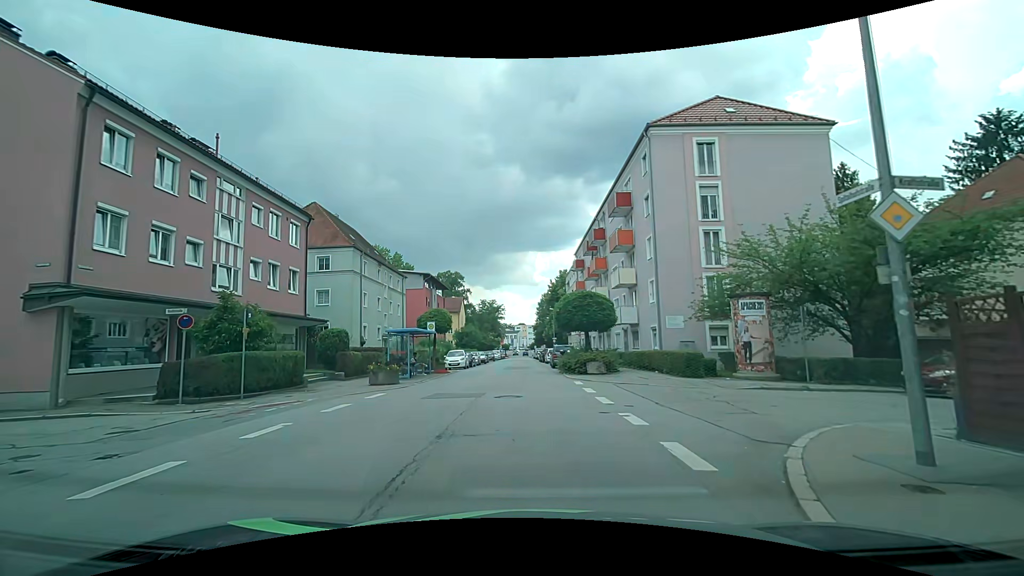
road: tertiary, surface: asphalt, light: Day
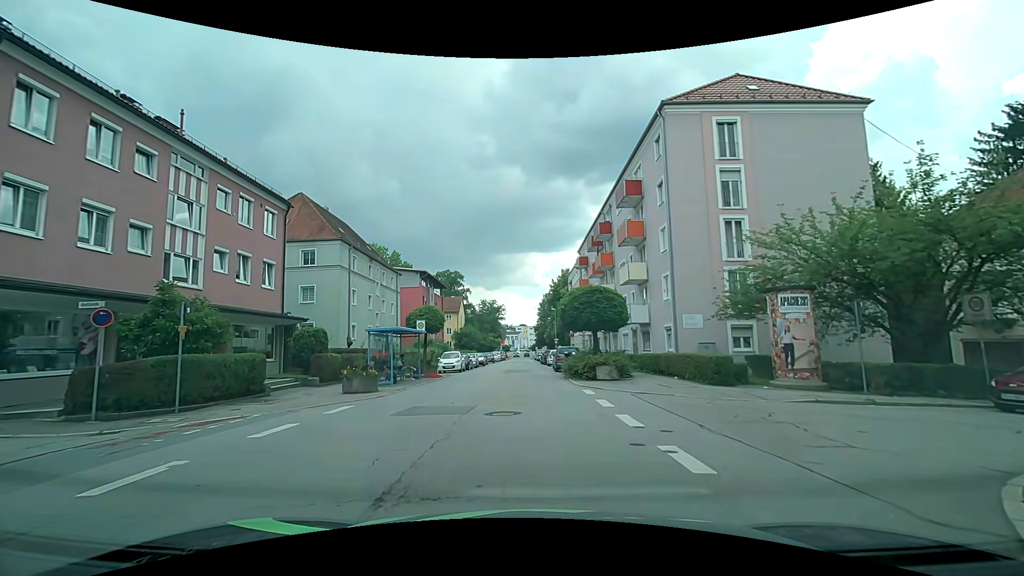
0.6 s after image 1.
(0.0, +2.9) m; 0°
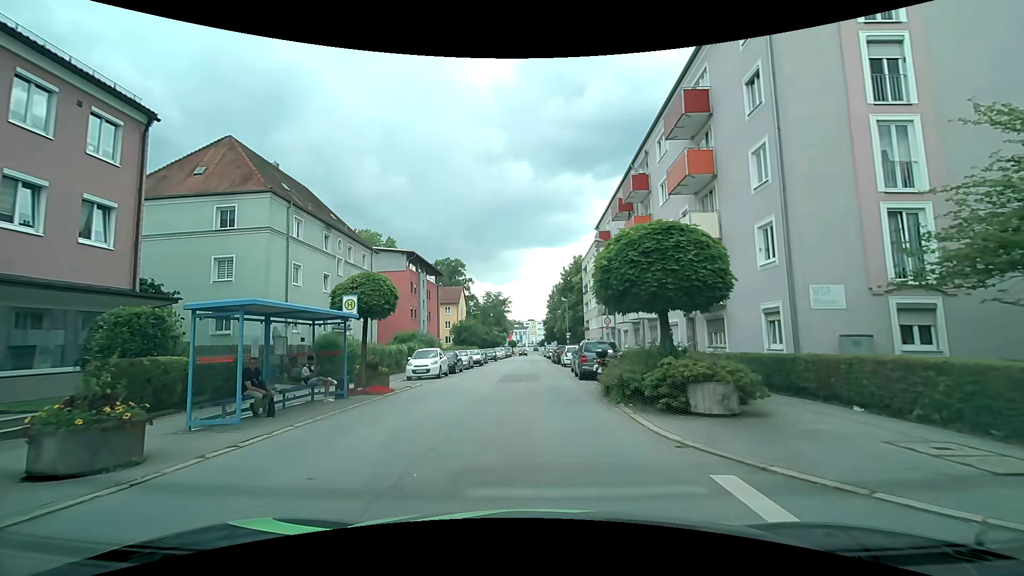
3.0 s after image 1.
(-0.1, +11.1) m; 0°
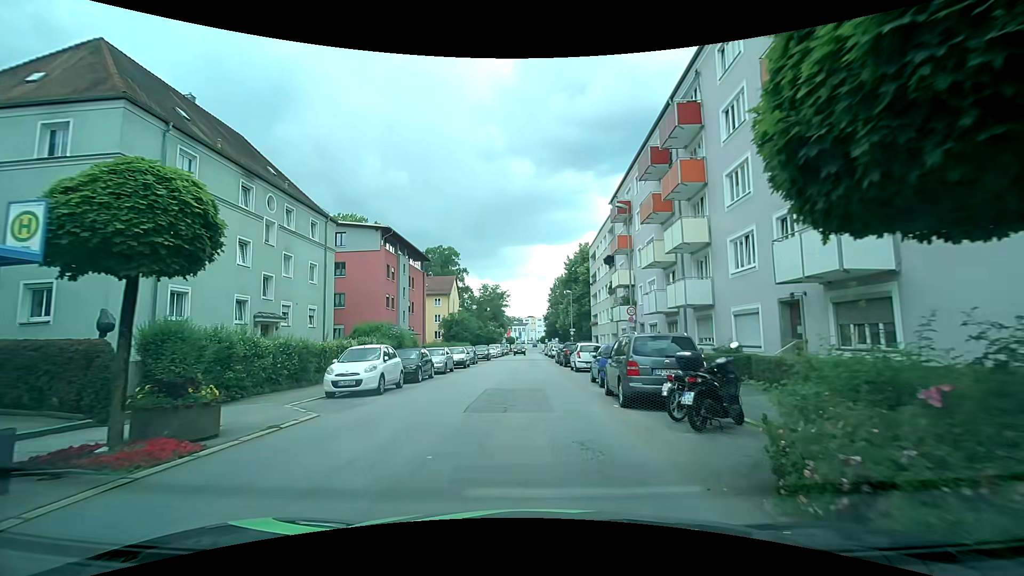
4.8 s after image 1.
(-0.3, +9.7) m; 0°
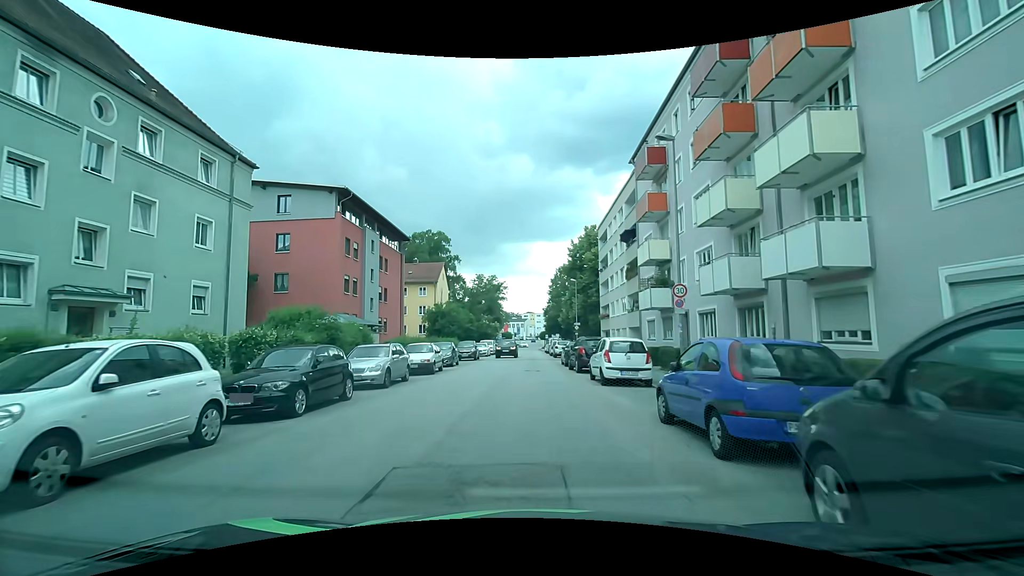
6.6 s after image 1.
(-0.1, +10.4) m; -1°
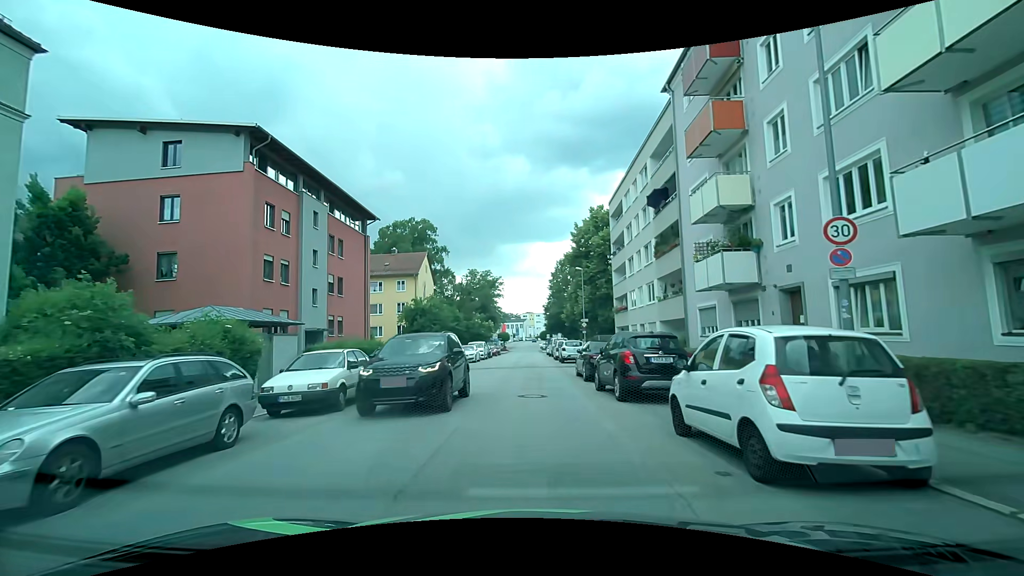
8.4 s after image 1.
(+0.1, +10.9) m; +1°
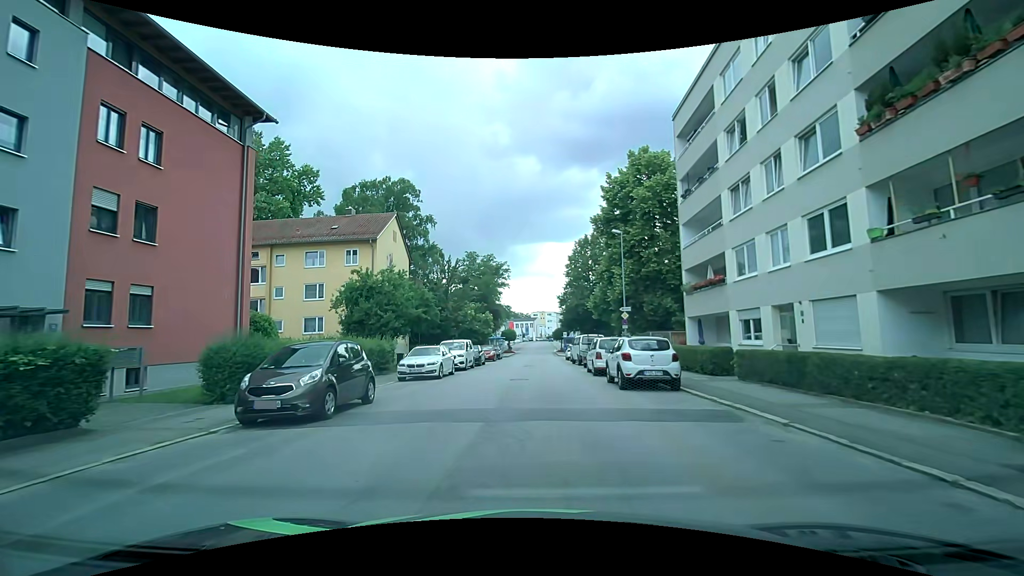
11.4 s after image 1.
(-0.2, +19.7) m; -1°
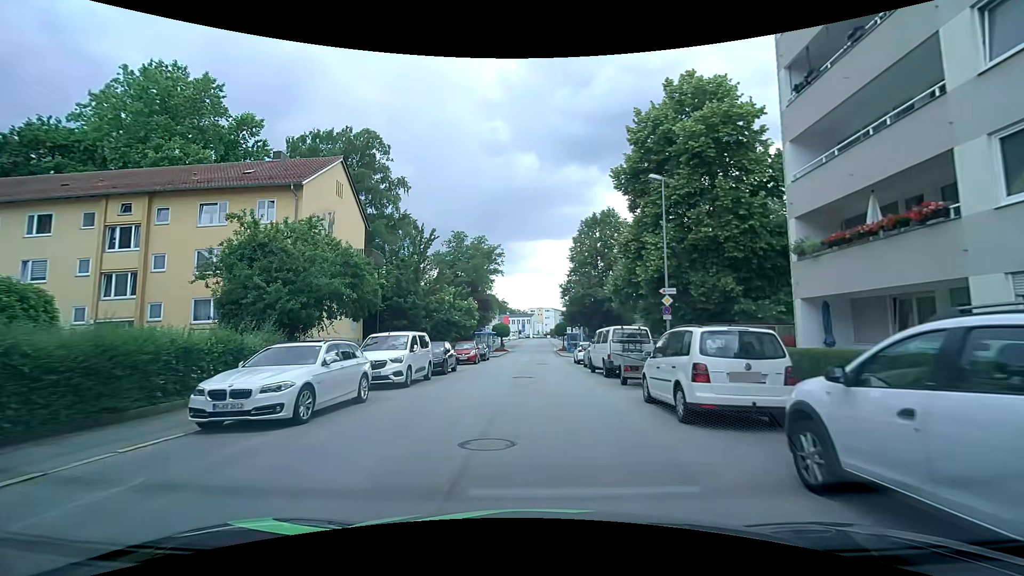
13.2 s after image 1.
(-0.1, +12.8) m; 0°
(0, +10) (0, +20) (0, +30) (+1, +40) (+1, +50) (+1, +60) (+1, +70) (+1, +80) (+1, +90) (+2, +100) m
